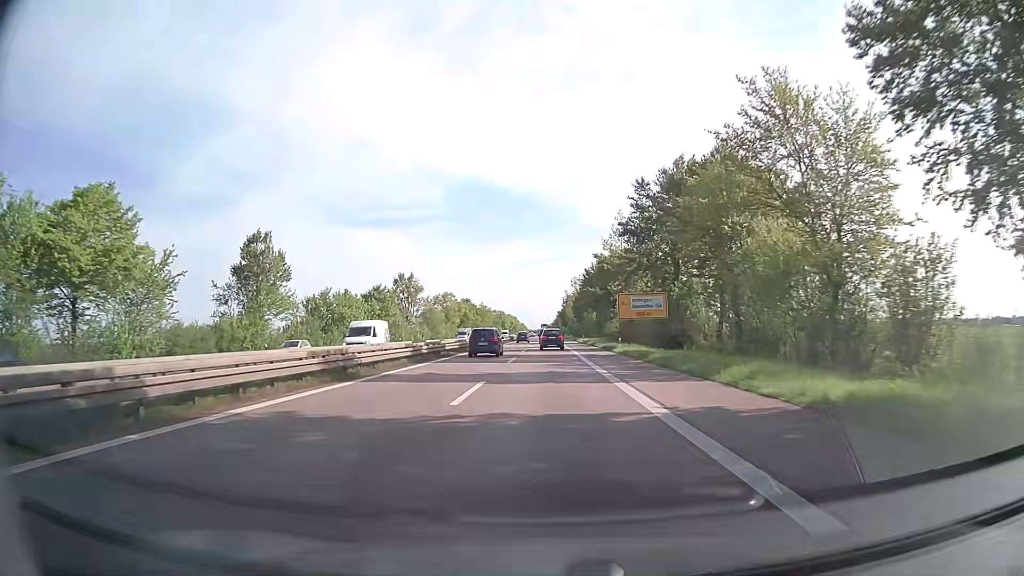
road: trunk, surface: asphalt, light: Day
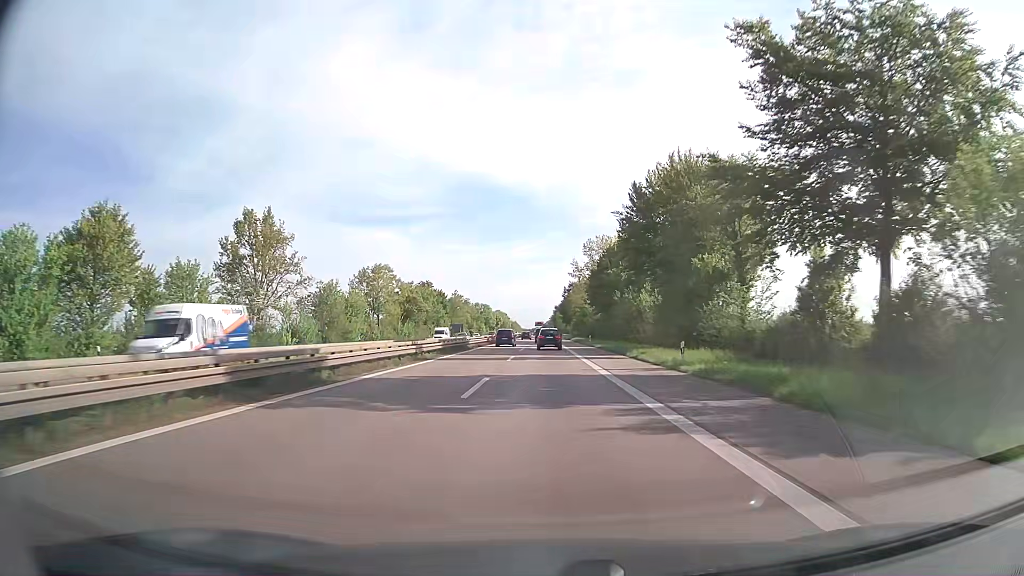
(0.0, +71.3) m; 0°
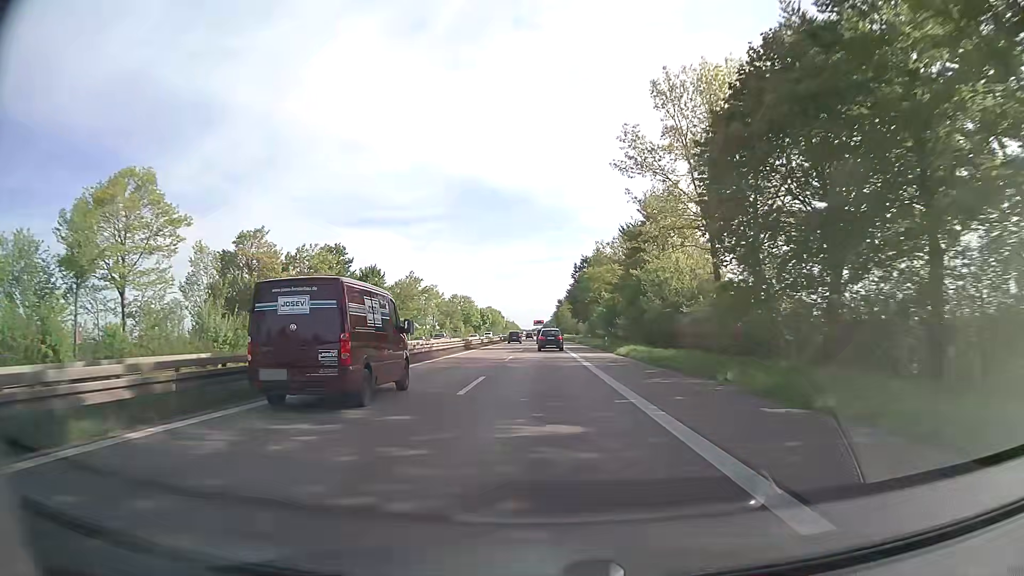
(0.0, +71.5) m; 0°
